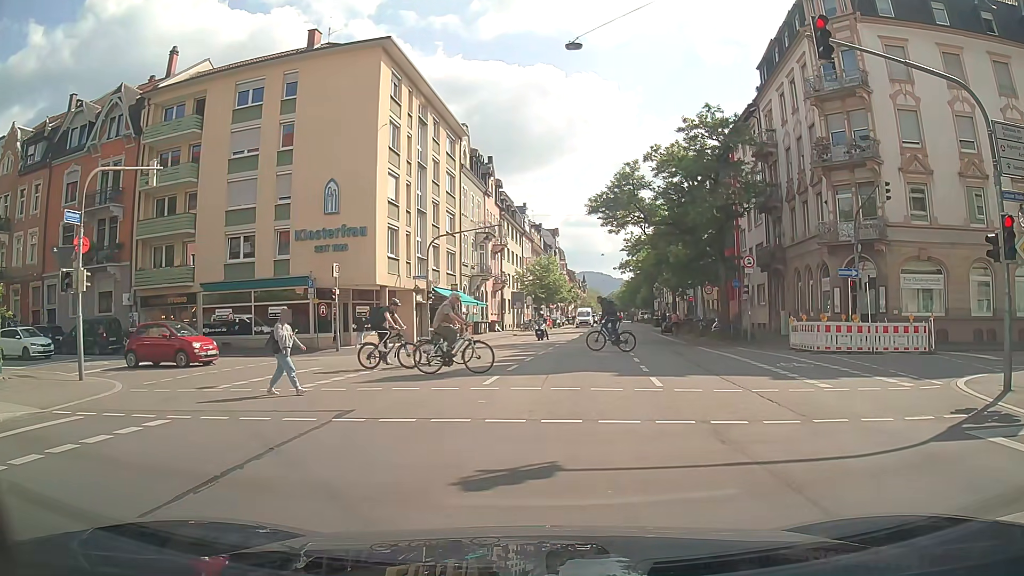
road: secondary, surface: asphalt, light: Day
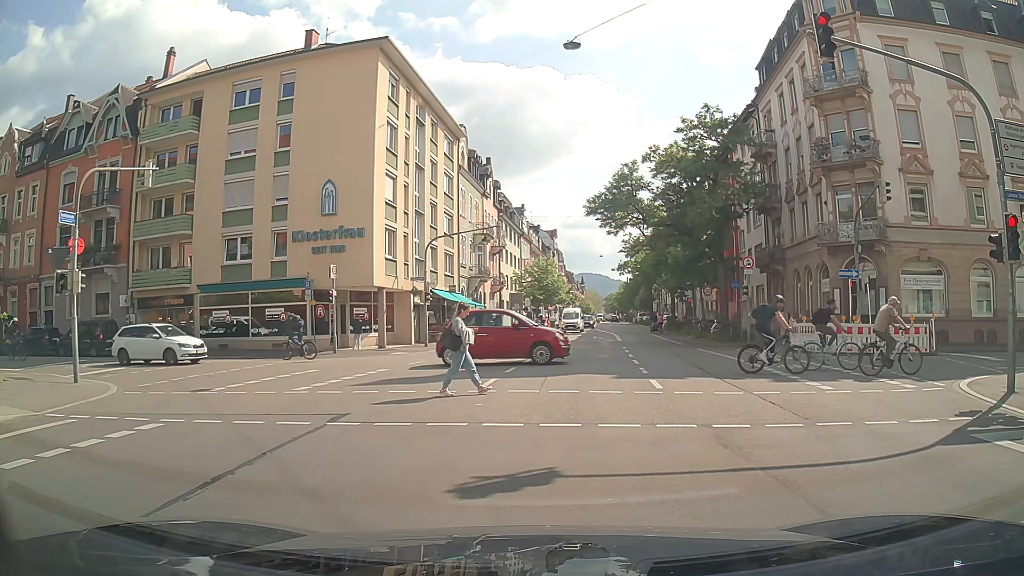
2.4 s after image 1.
(0.0, +0.2) m; 0°
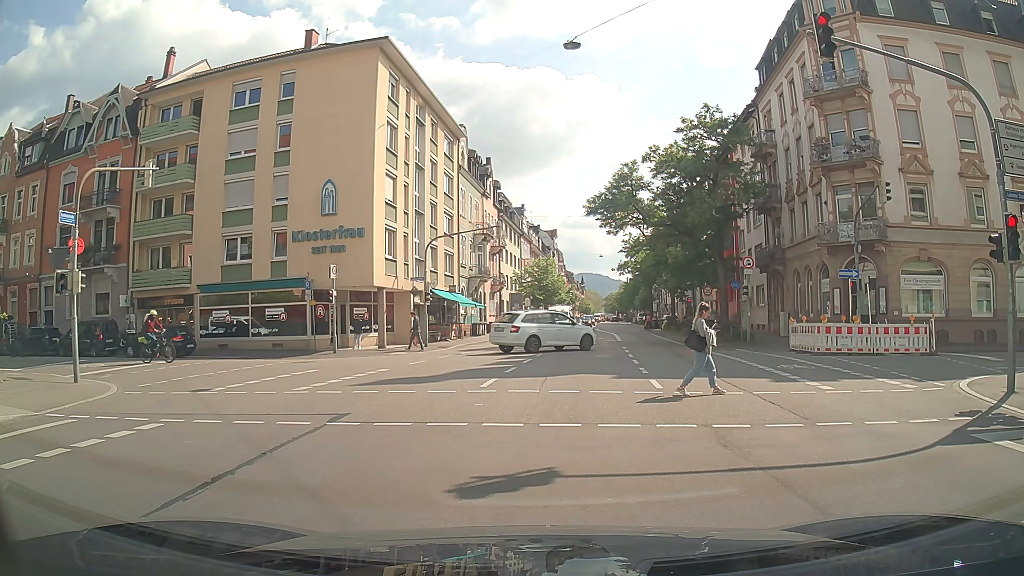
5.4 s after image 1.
(0.0, 0.0) m; 0°
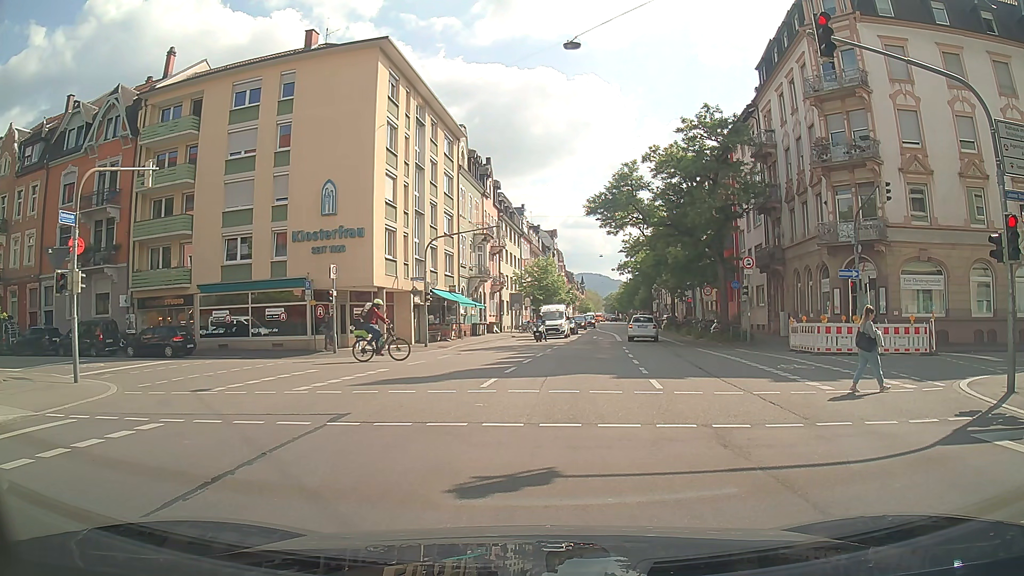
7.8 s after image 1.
(0.0, 0.0) m; 0°
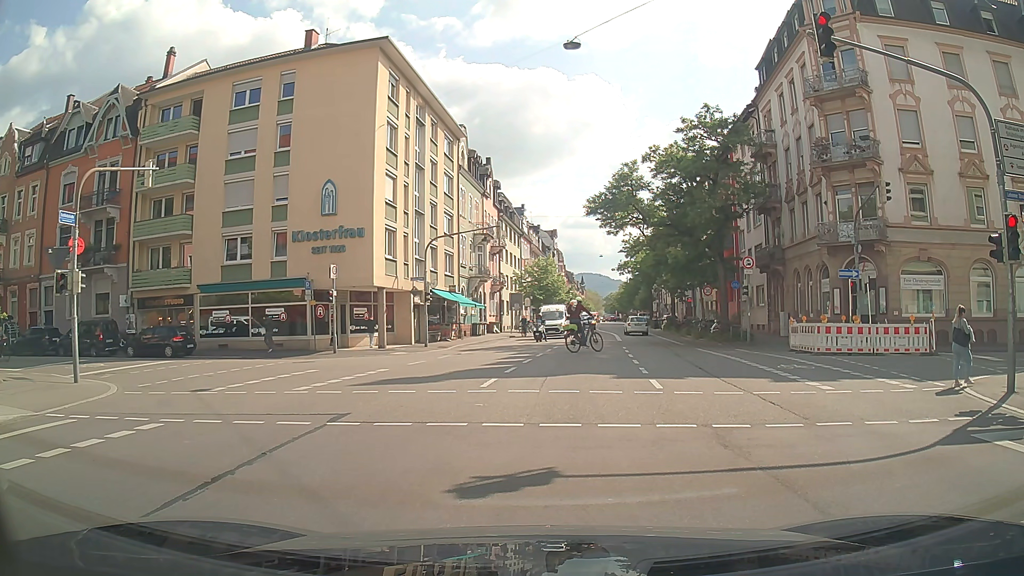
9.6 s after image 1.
(0.0, 0.0) m; 0°
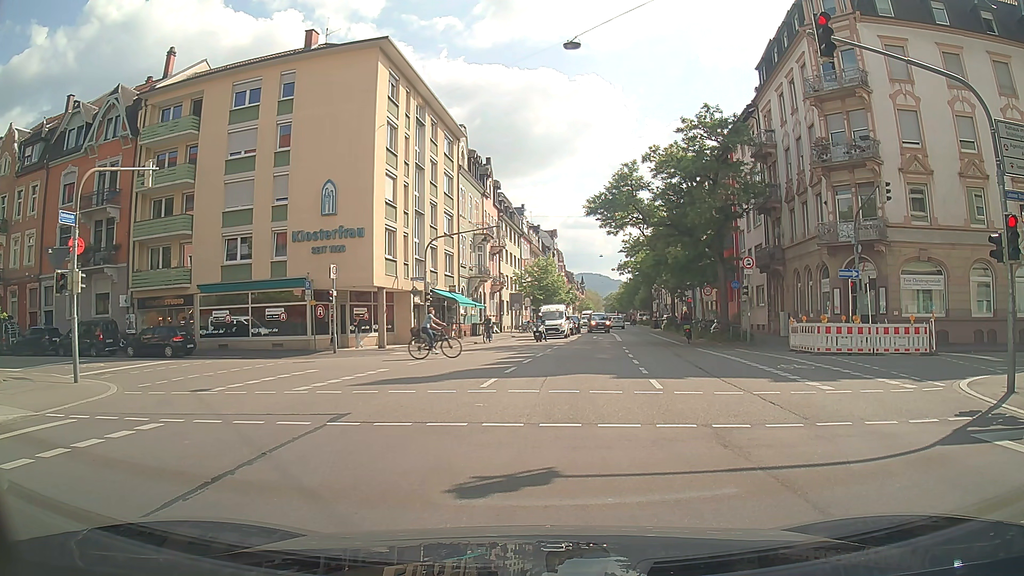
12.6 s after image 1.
(0.0, 0.0) m; 0°
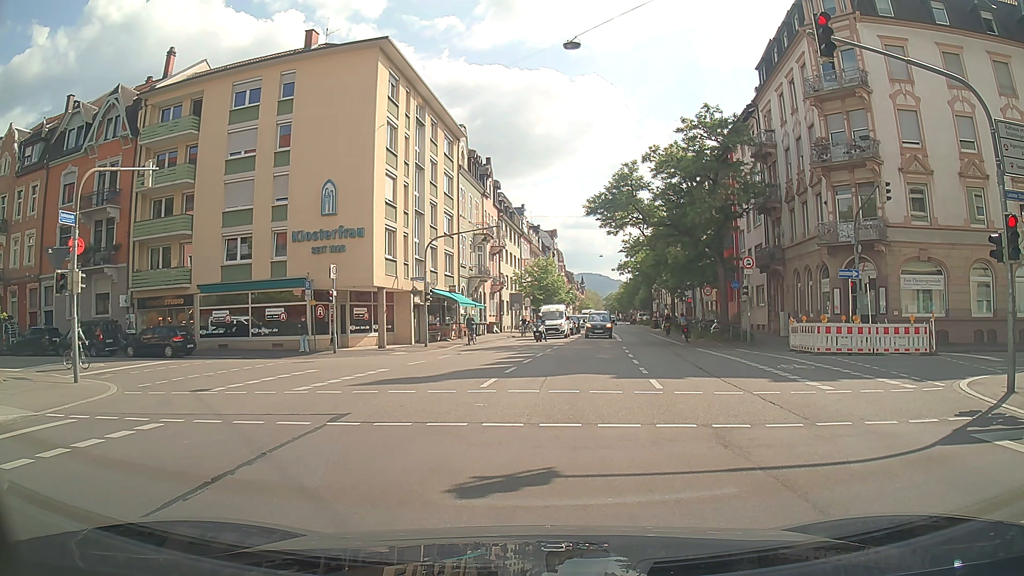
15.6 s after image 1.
(0.0, 0.0) m; 0°
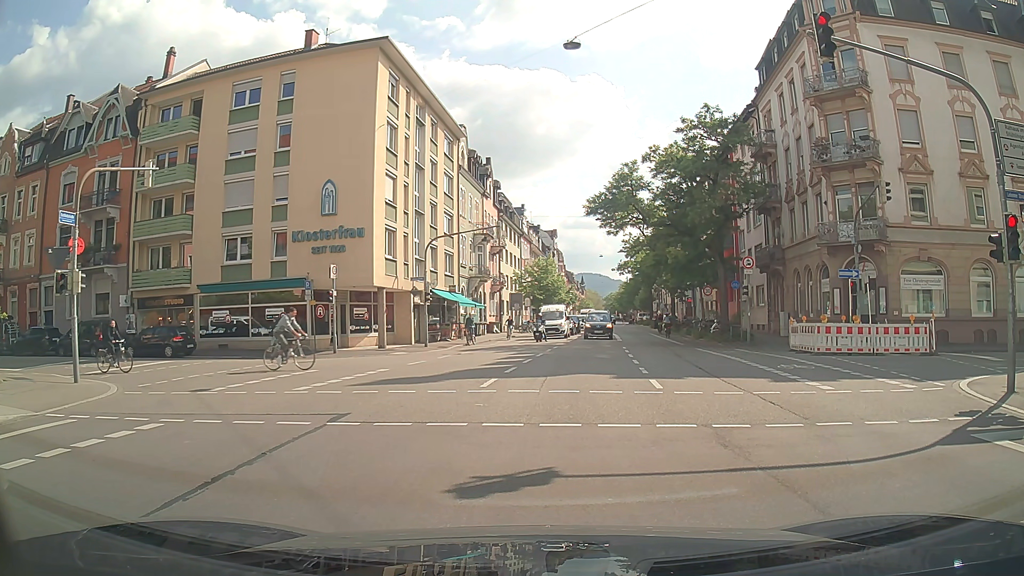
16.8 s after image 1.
(0.0, 0.0) m; 0°
